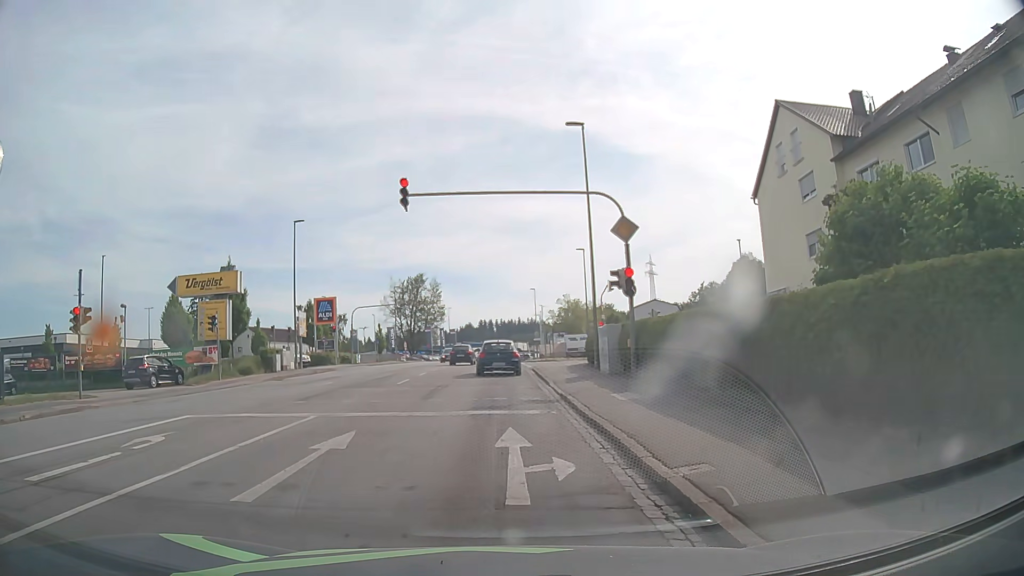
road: tertiary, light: Day
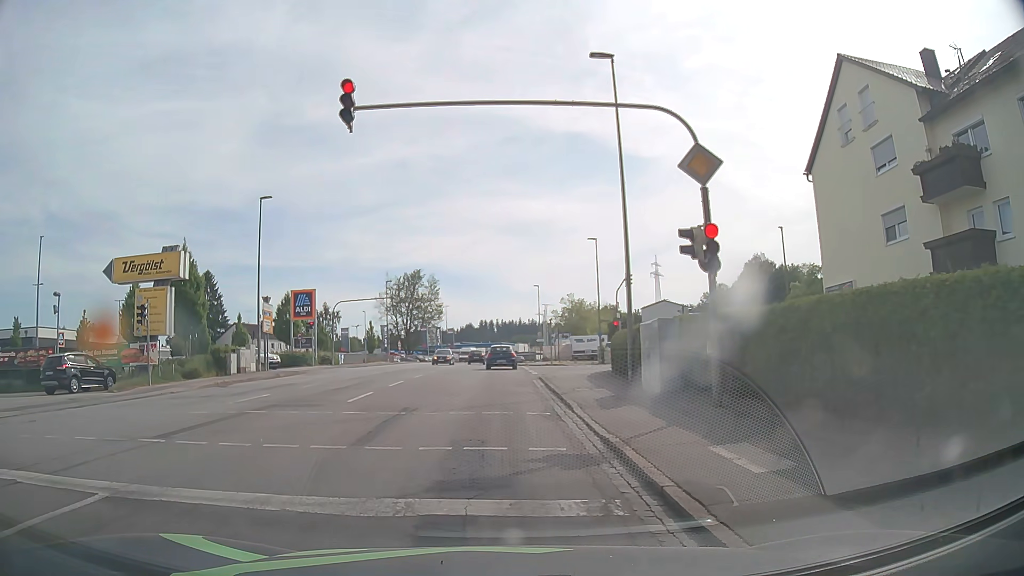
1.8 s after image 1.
(+0.1, +7.1) m; 0°
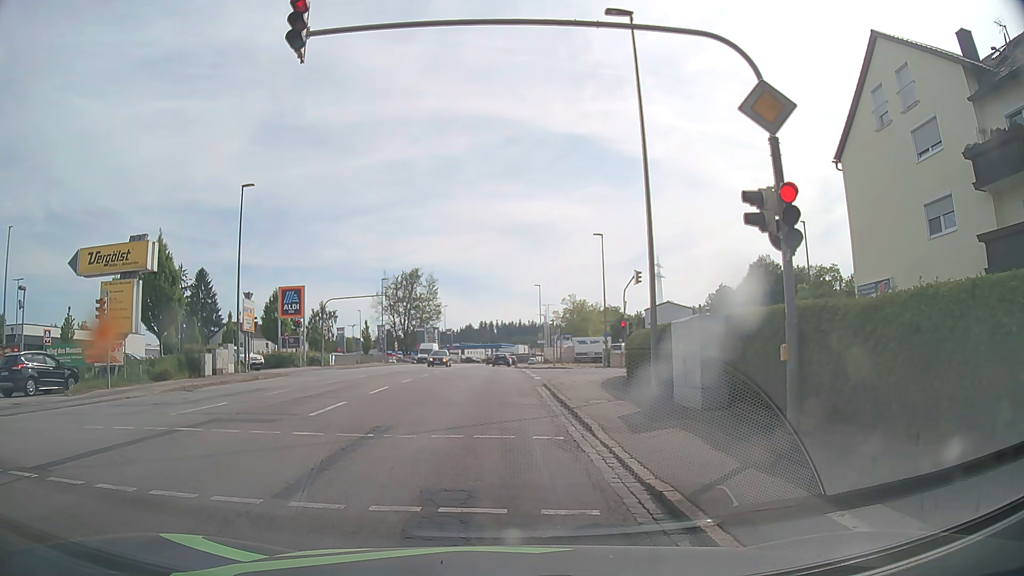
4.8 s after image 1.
(0.0, +3.0) m; +1°
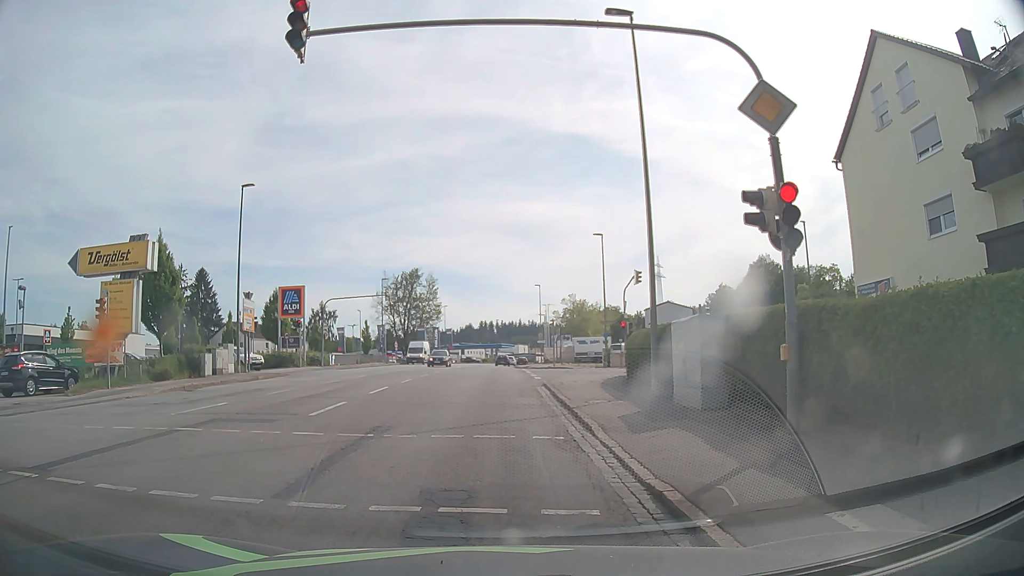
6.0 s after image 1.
(0.0, 0.0) m; 0°
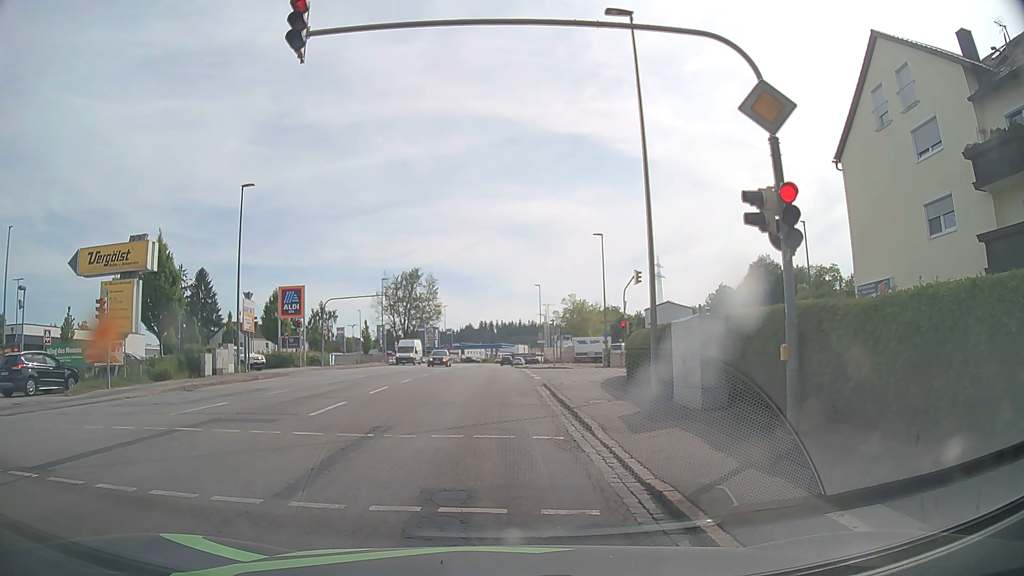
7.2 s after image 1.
(0.0, 0.0) m; 0°
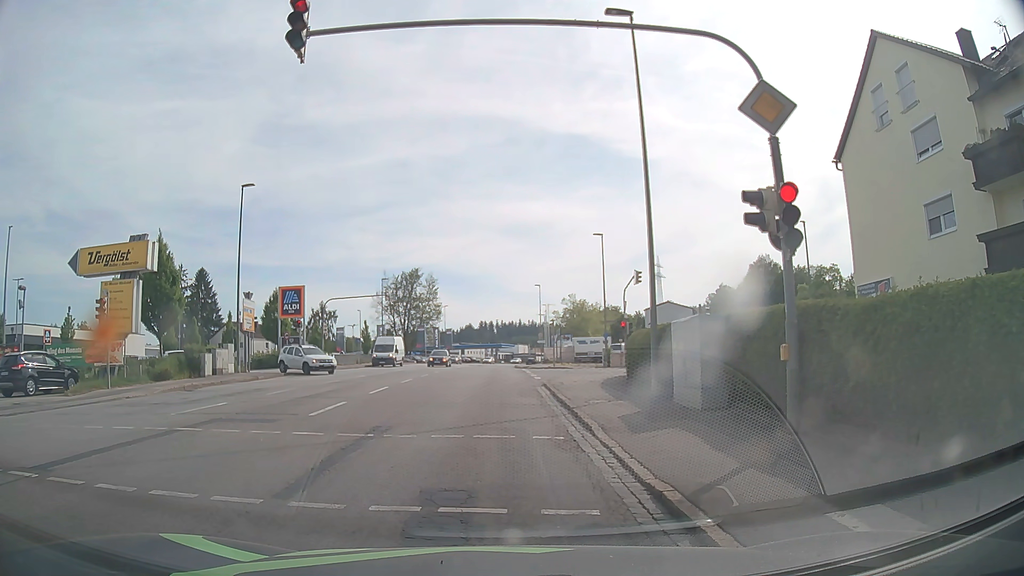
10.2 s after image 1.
(0.0, 0.0) m; 0°
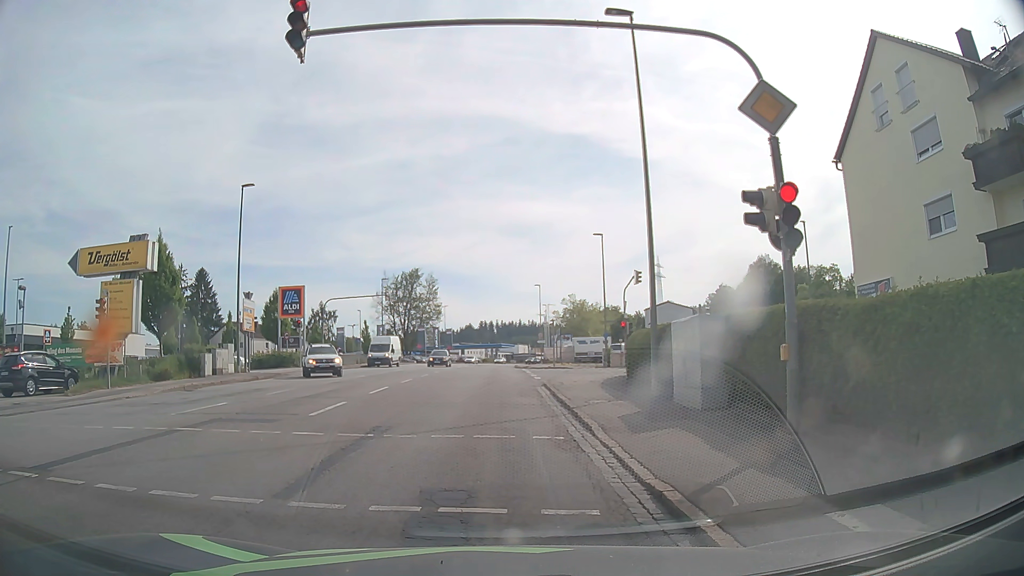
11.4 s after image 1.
(0.0, 0.0) m; 0°
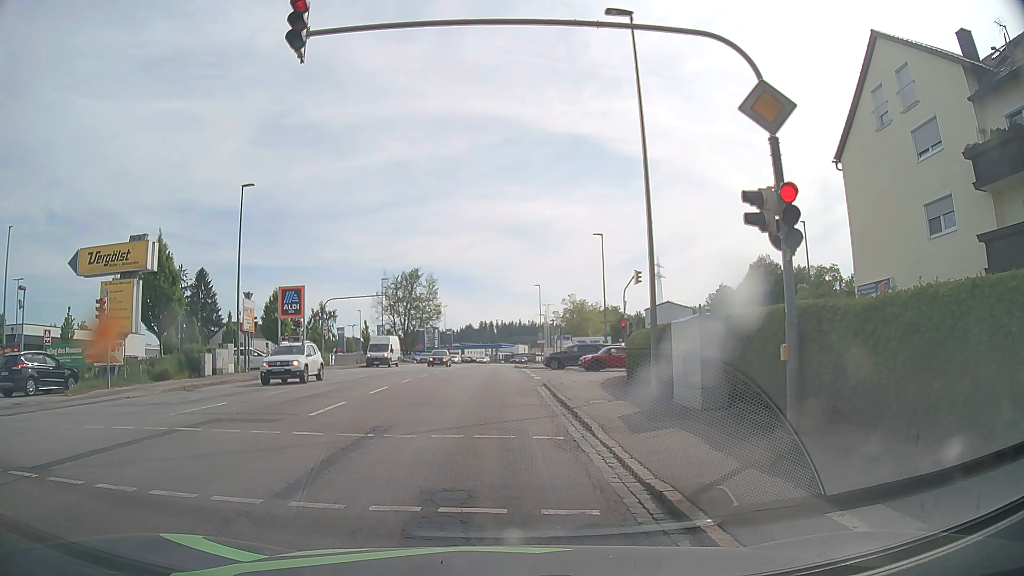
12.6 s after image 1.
(0.0, 0.0) m; 0°
